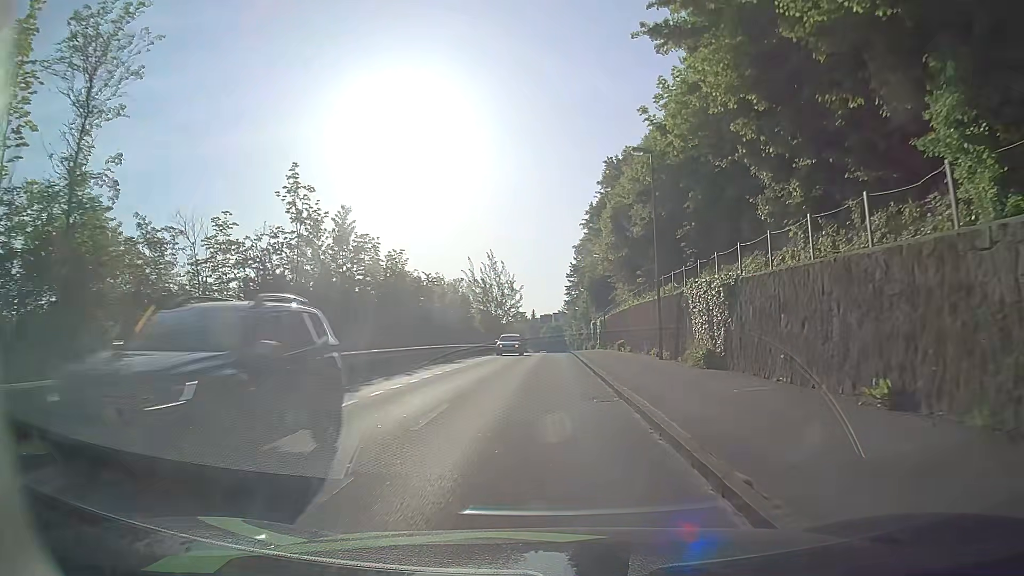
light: Day
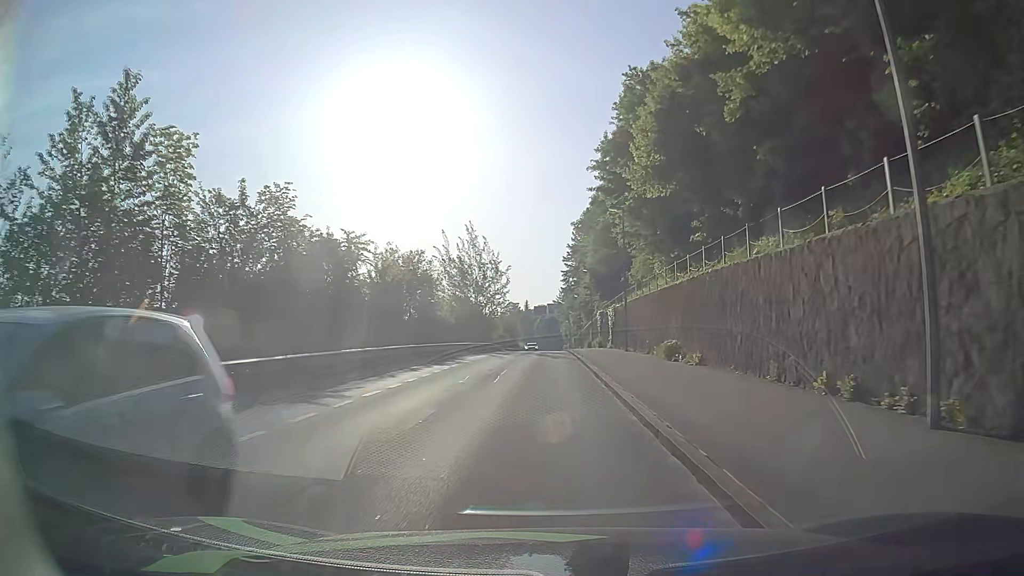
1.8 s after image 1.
(-0.1, +18.6) m; 0°
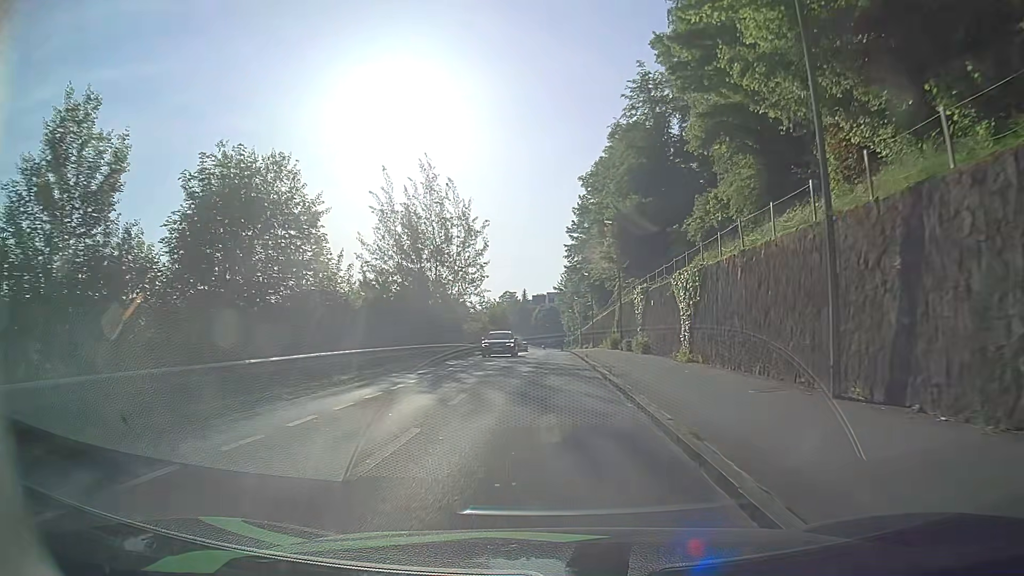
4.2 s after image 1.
(-0.1, +26.7) m; 0°
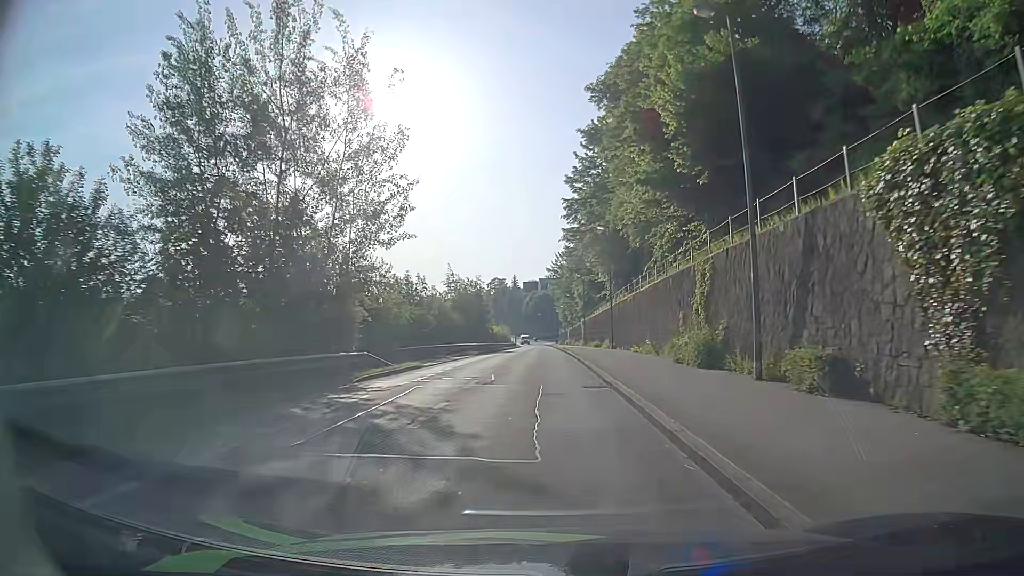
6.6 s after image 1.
(+0.1, +27.2) m; +1°
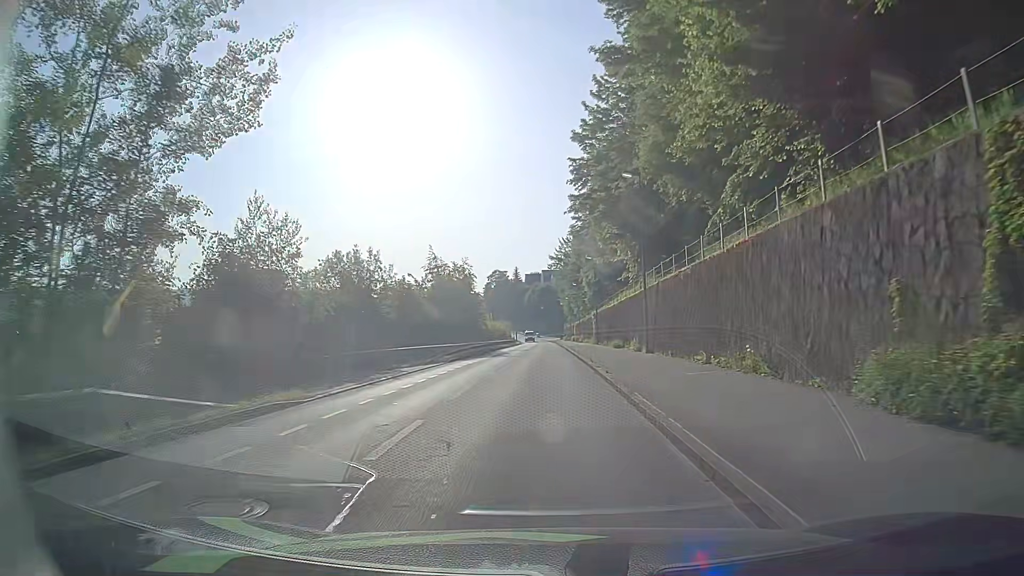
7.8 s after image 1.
(0.0, +14.0) m; 0°
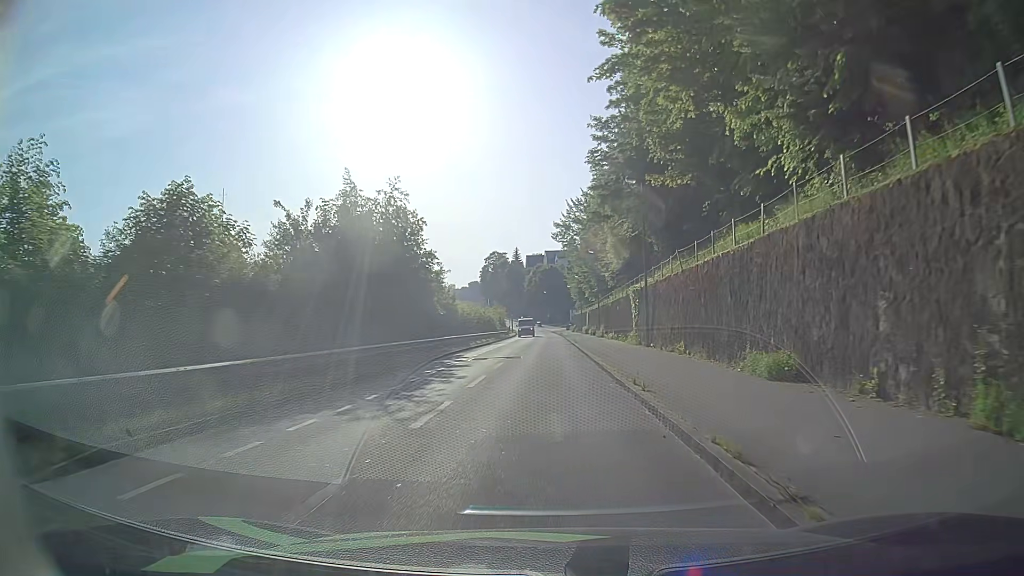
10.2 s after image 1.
(-0.3, +28.2) m; -1°
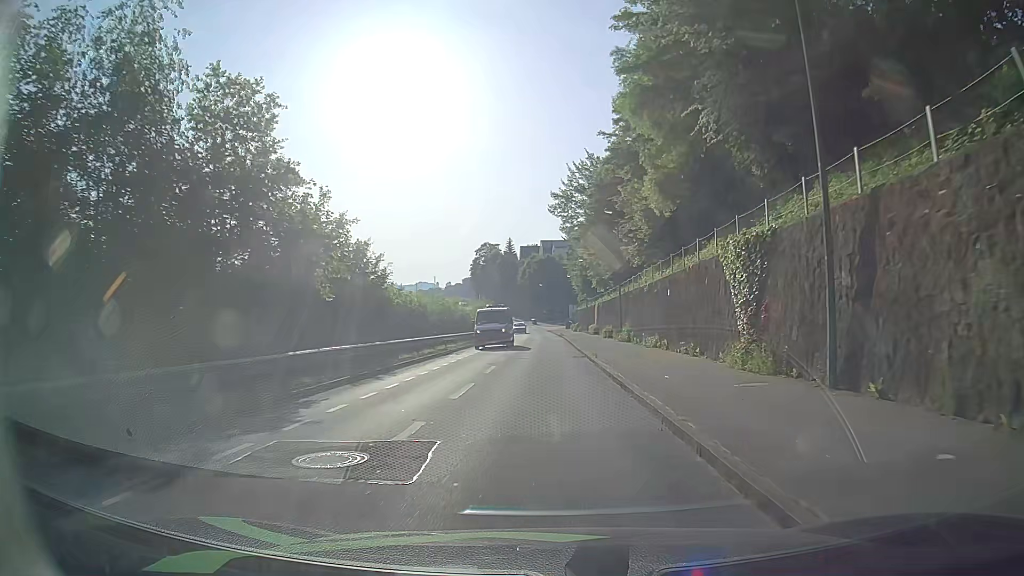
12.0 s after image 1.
(-0.1, +20.7) m; 0°
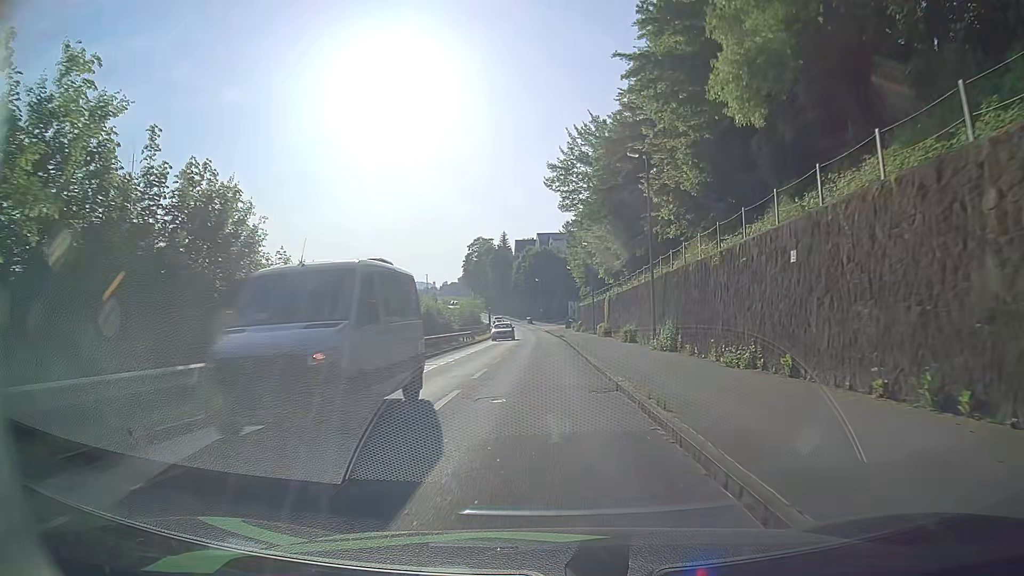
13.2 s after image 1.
(+0.1, +13.7) m; +1°
